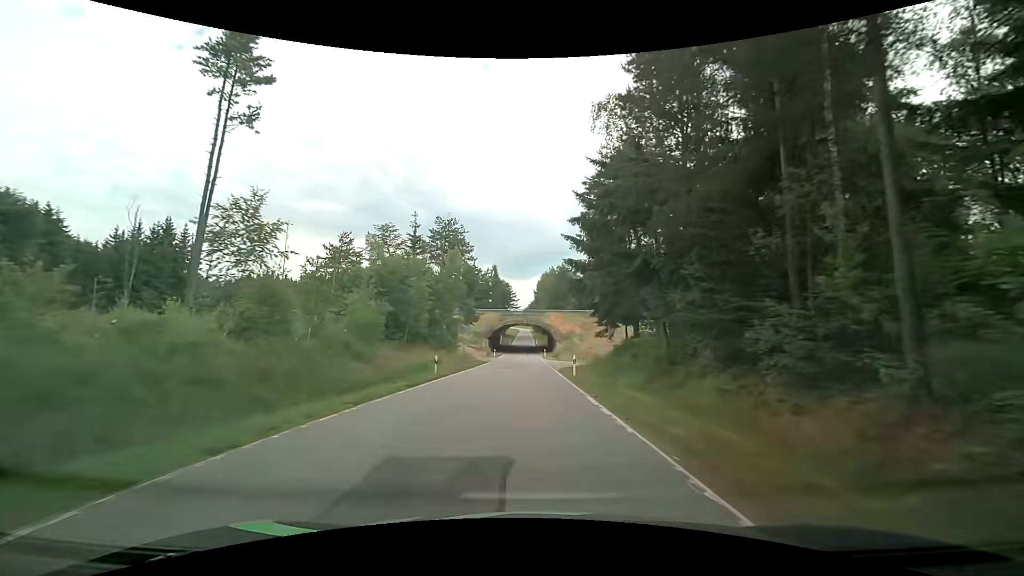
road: tertiary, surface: asphalt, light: Day
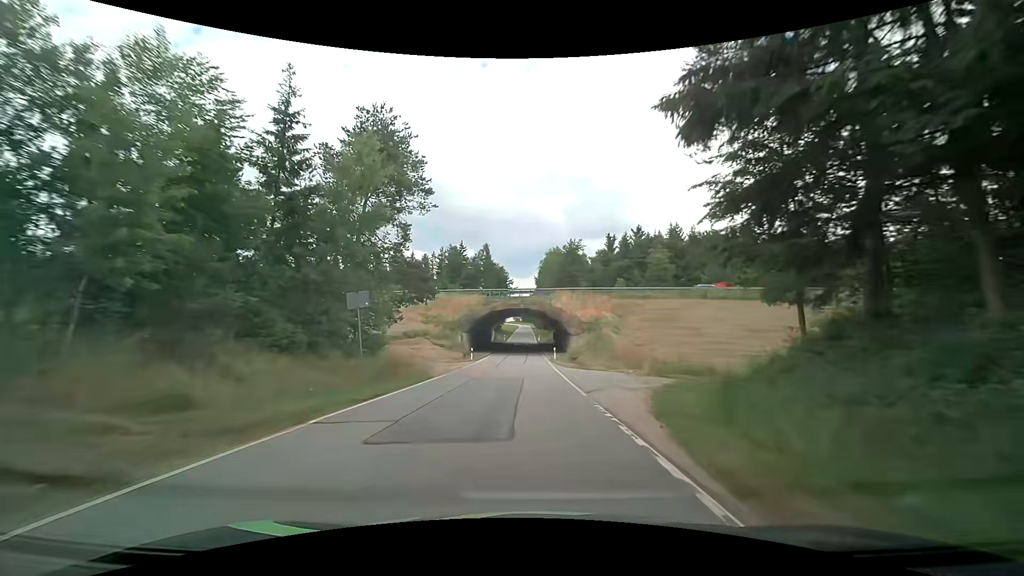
(-0.2, +28.4) m; -1°
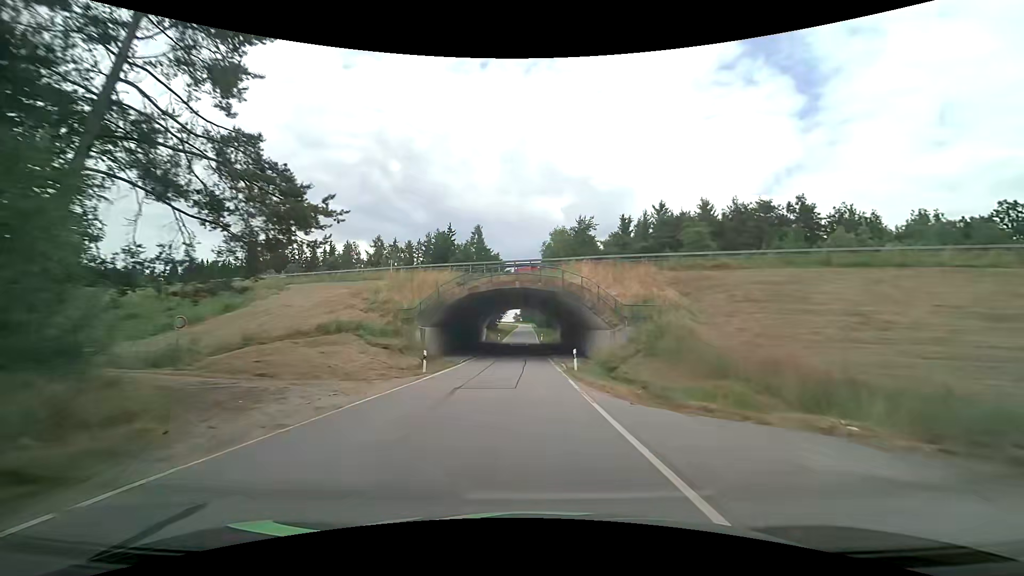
(0.0, +19.6) m; 0°
